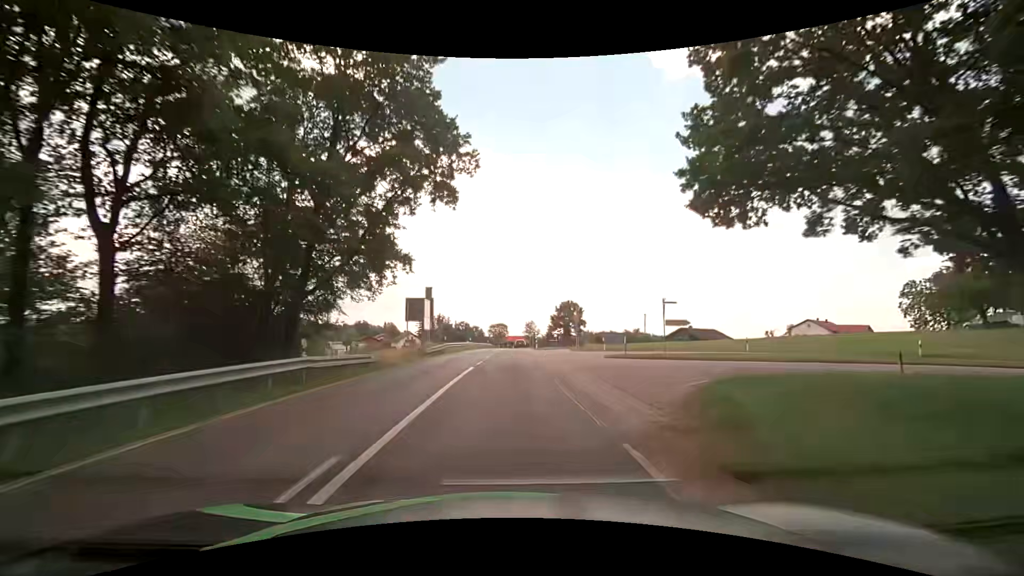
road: secondary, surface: asphalt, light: Day
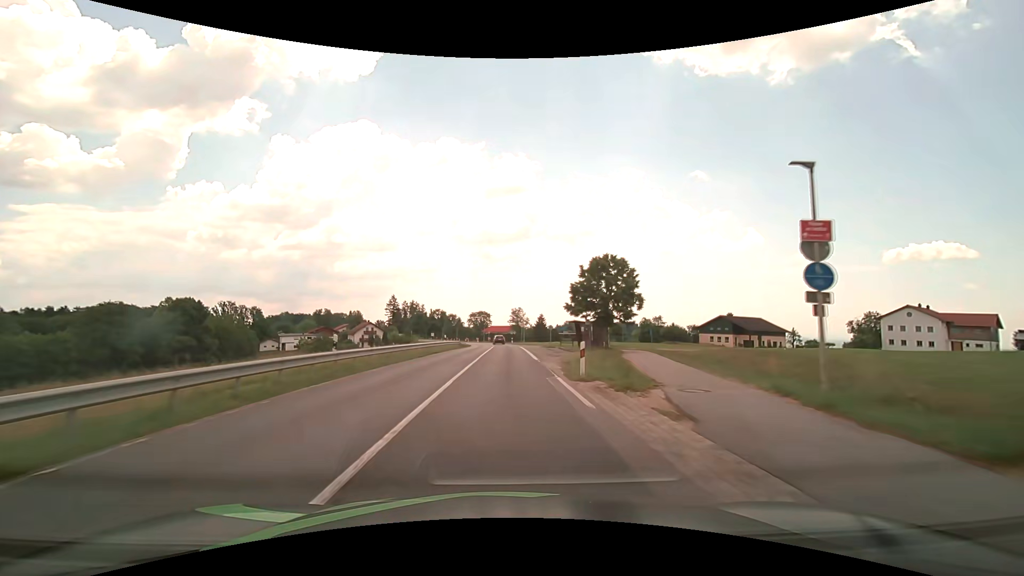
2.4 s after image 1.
(+0.8, +43.5) m; +2°
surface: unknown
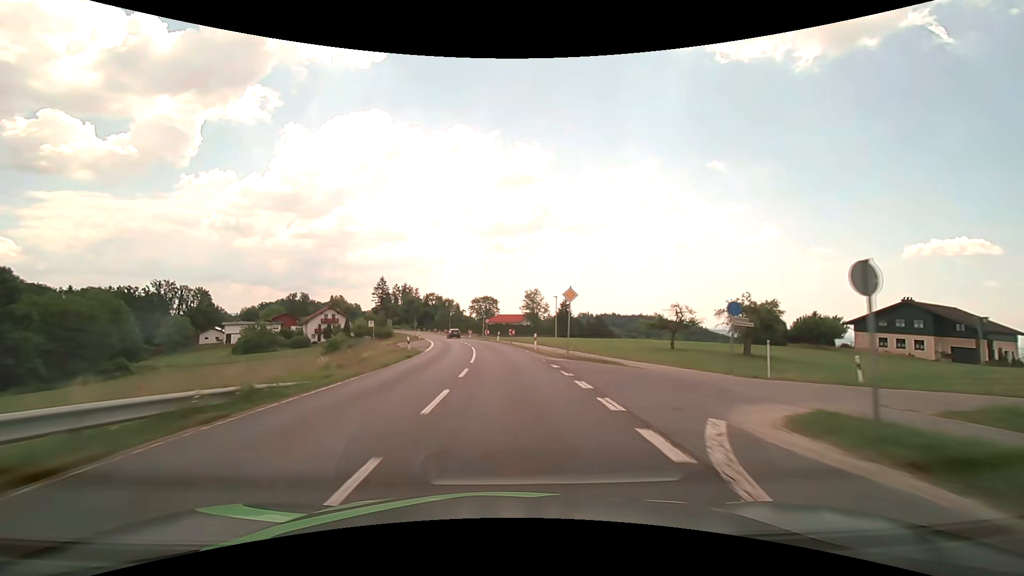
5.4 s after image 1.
(-0.1, +54.7) m; -1°
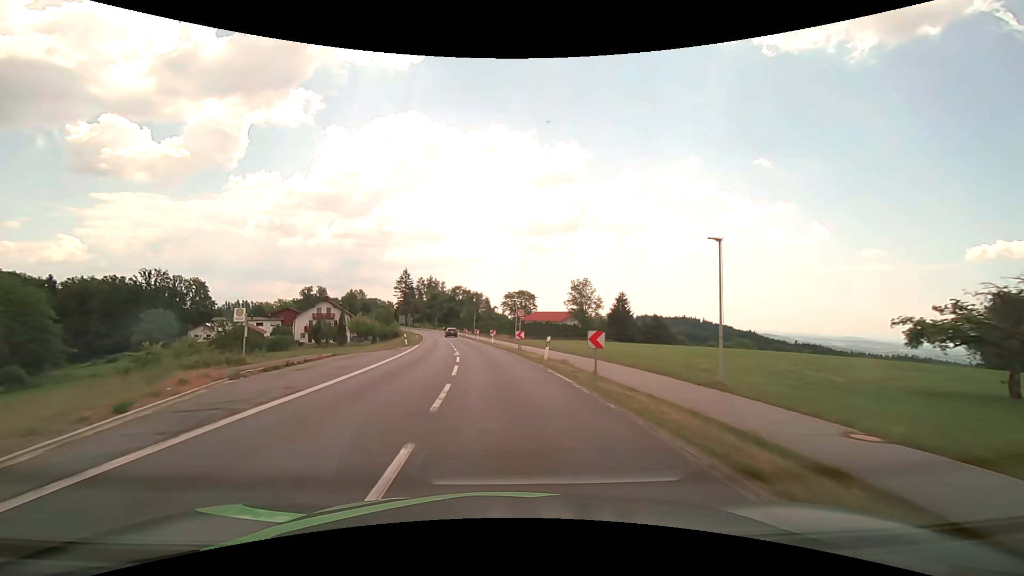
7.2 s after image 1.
(-1.0, +32.7) m; -4°
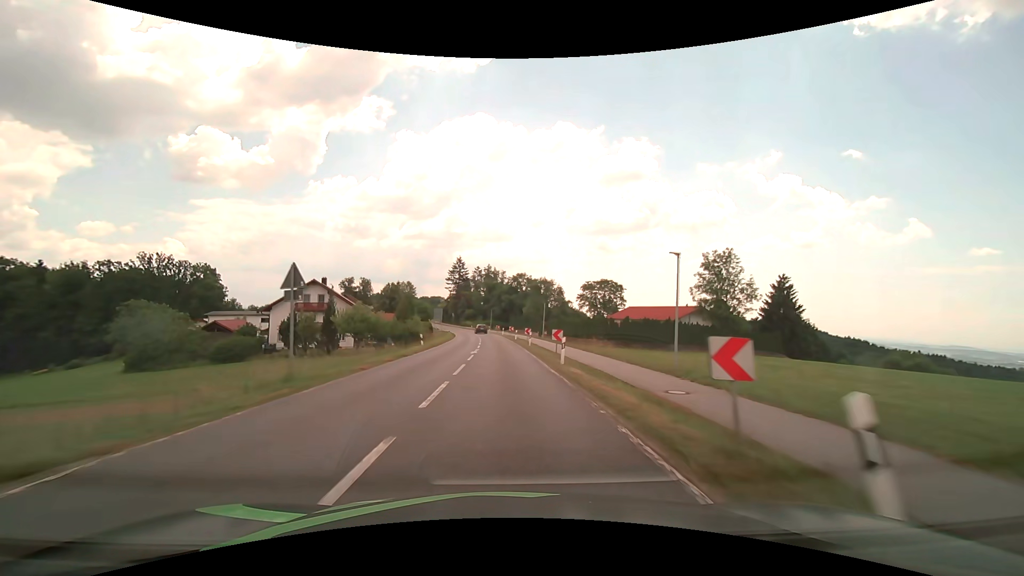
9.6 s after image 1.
(-2.8, +43.2) m; -7°
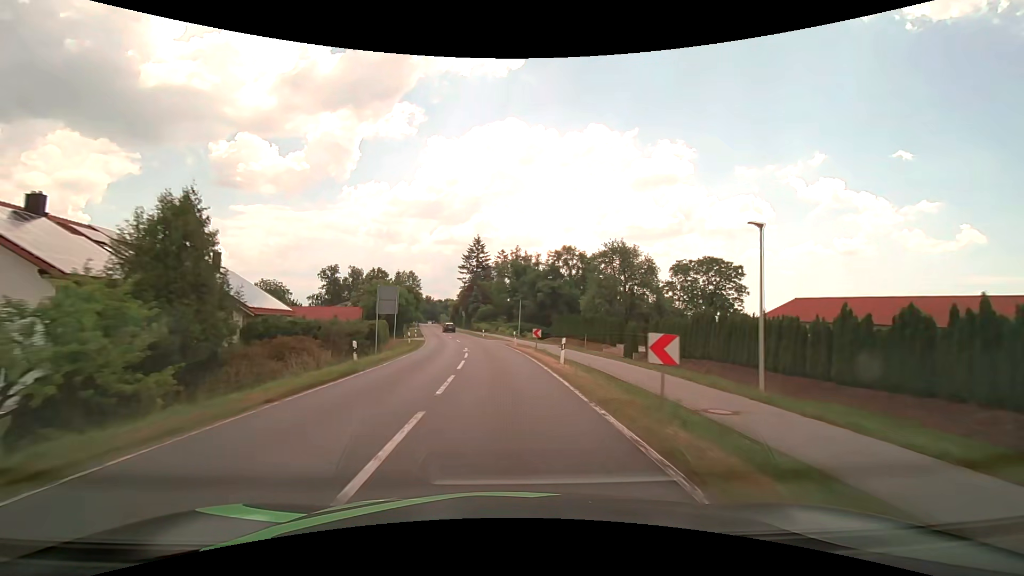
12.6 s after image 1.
(-1.4, +53.9) m; -4°
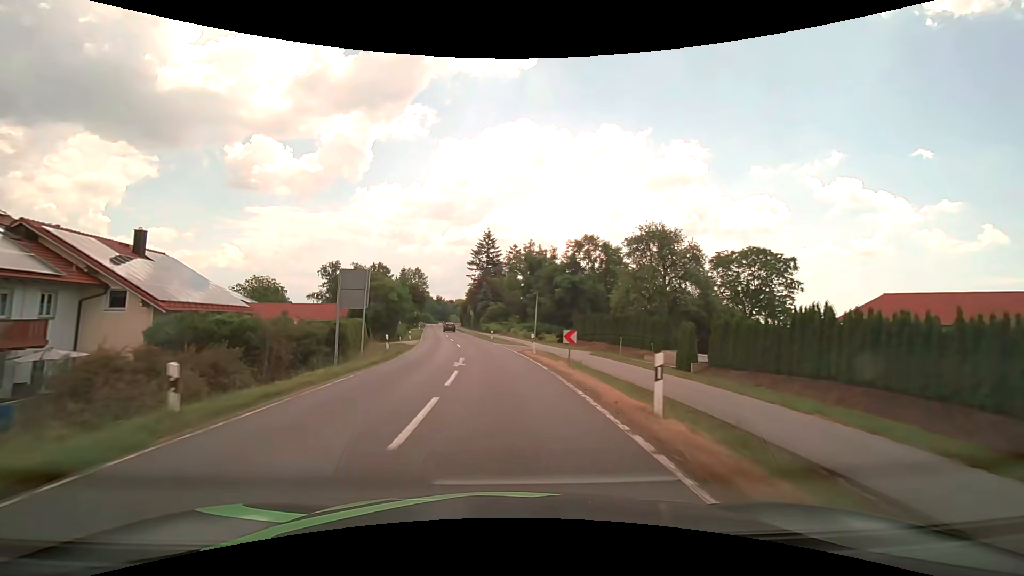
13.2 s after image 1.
(-0.1, +10.7) m; -1°
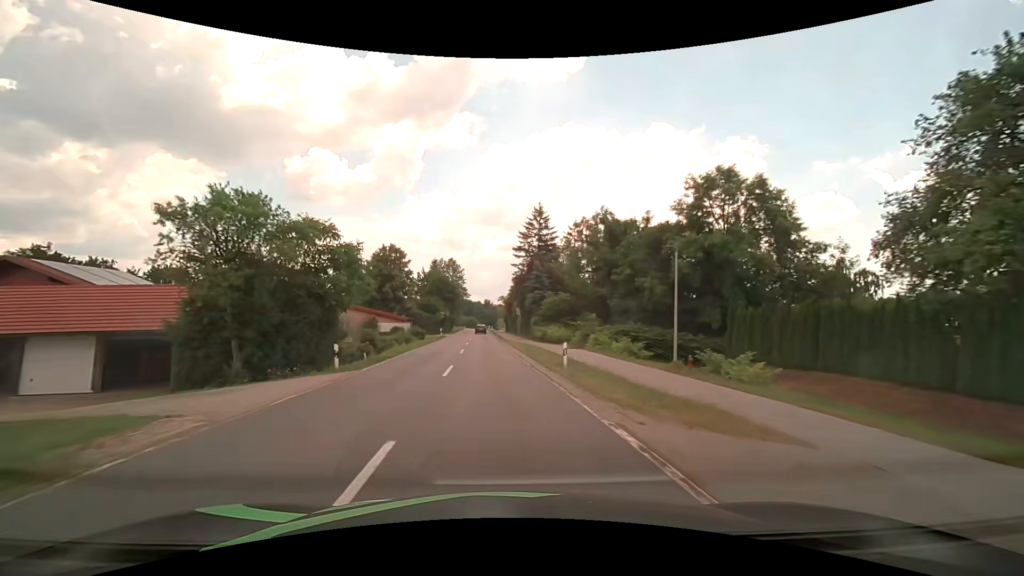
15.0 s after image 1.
(-1.6, +32.0) m; -6°
